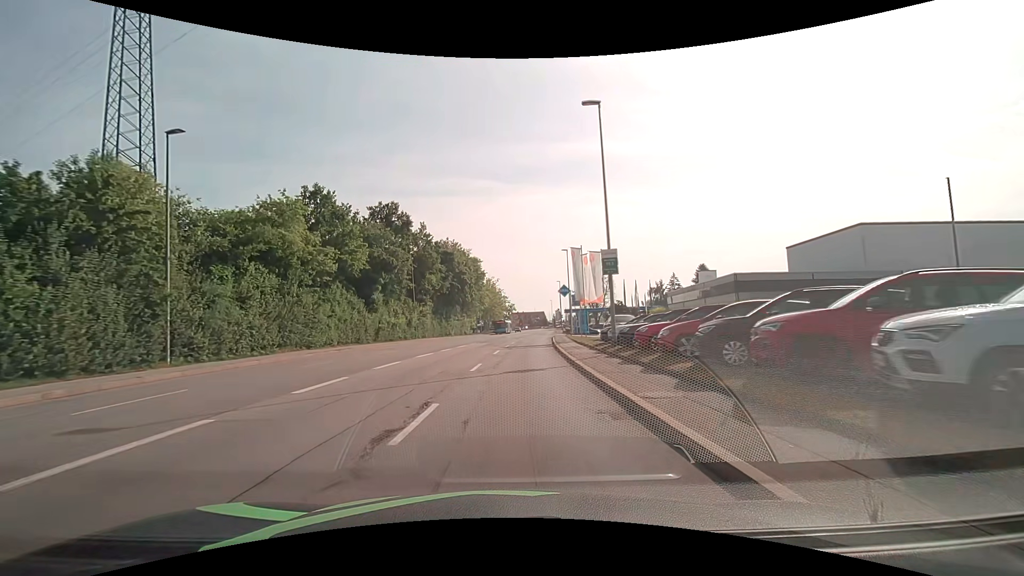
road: tertiary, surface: asphalt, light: Day
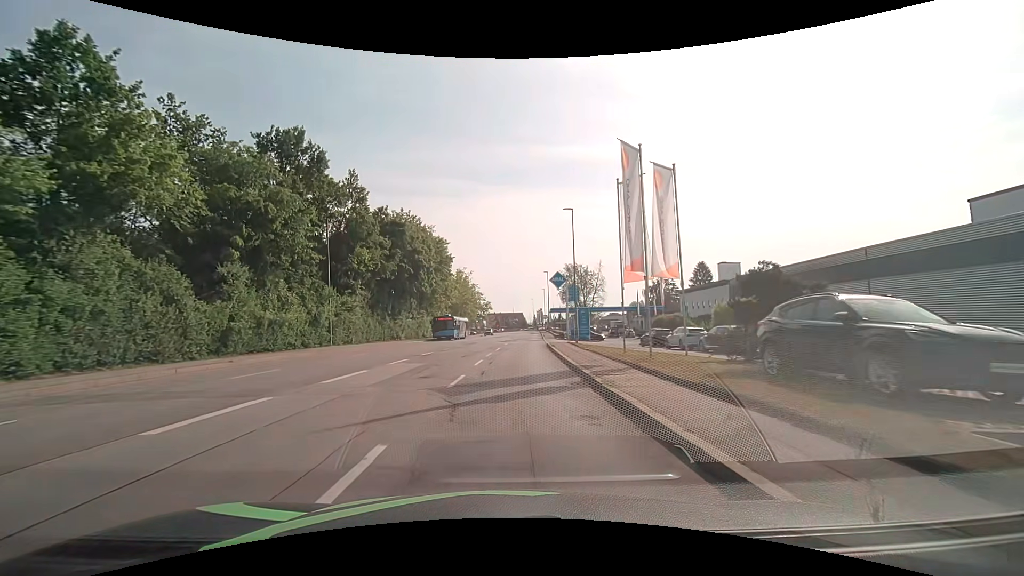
(+0.5, +22.0) m; +2°
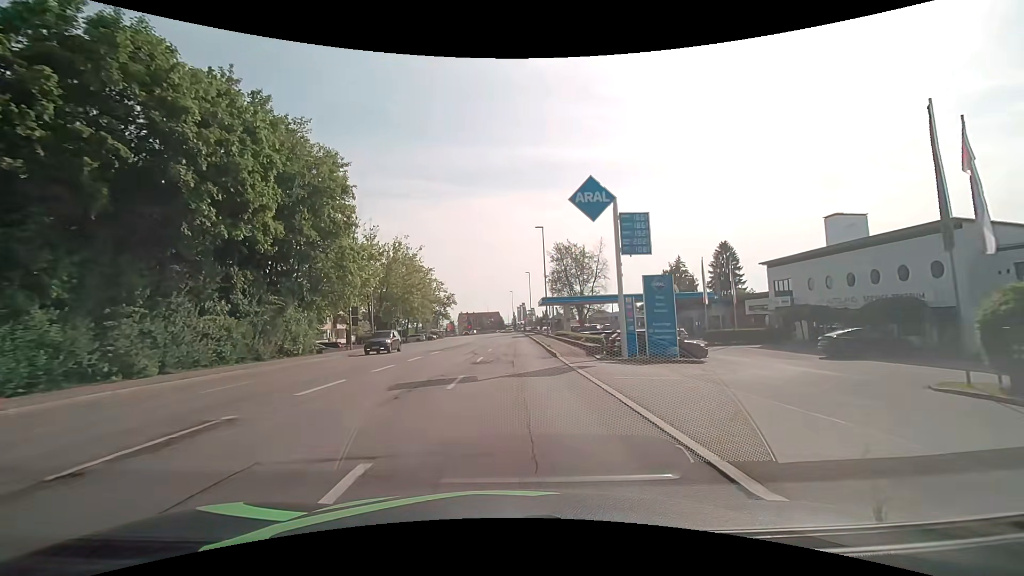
(+1.3, +37.1) m; +3°
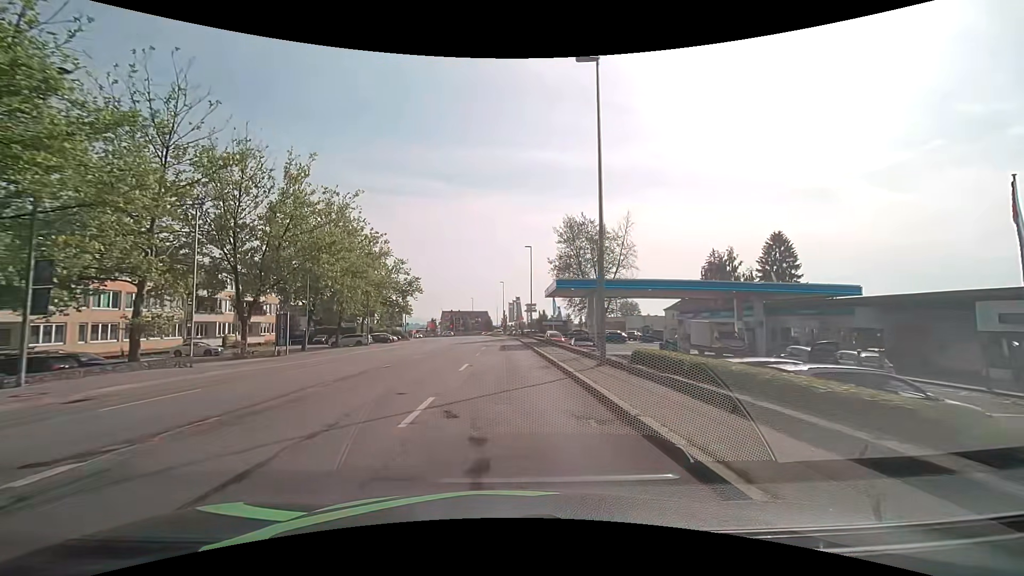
(+0.1, +29.7) m; +1°
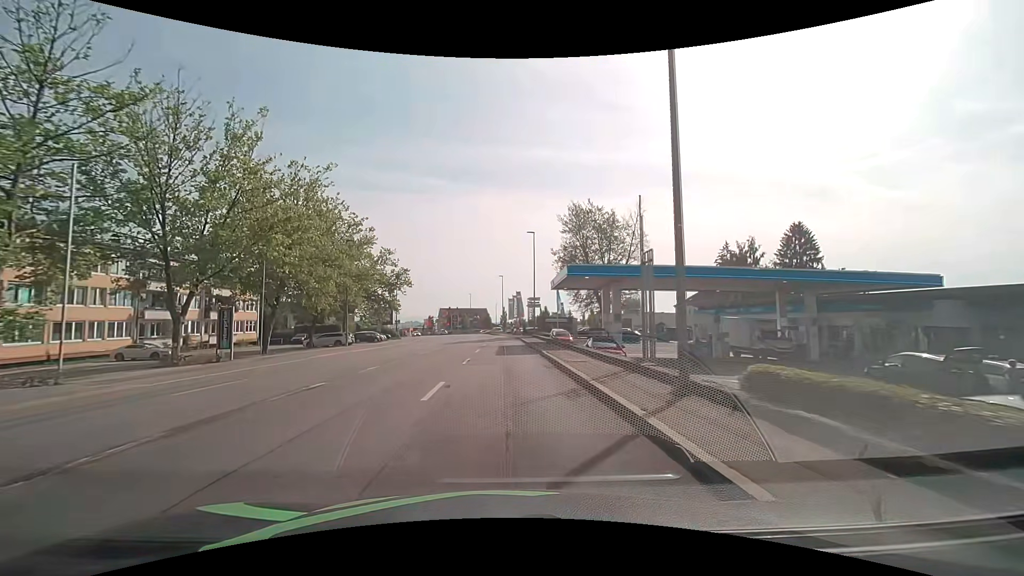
(0.0, +7.1) m; 0°
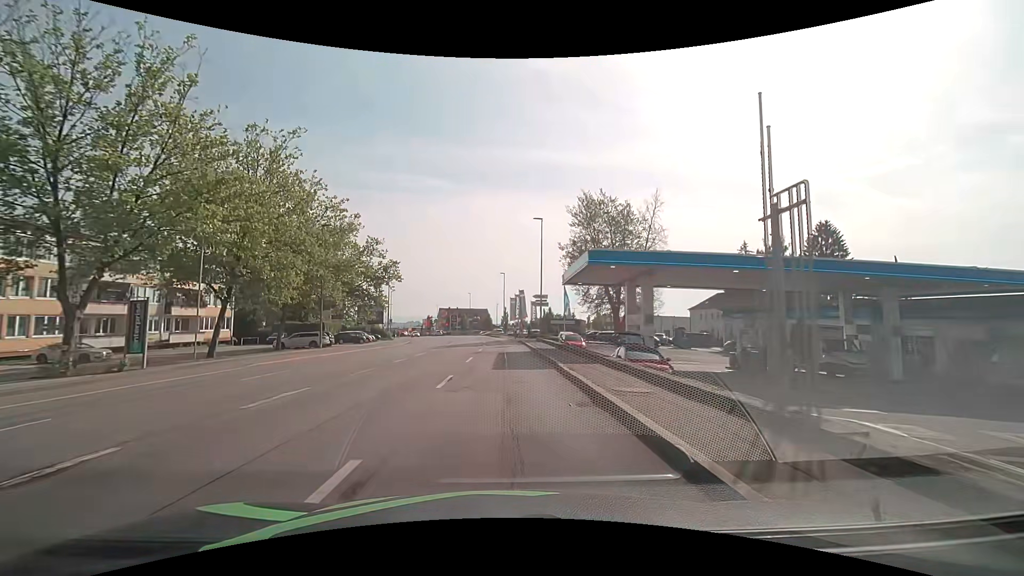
(0.0, +7.0) m; 0°
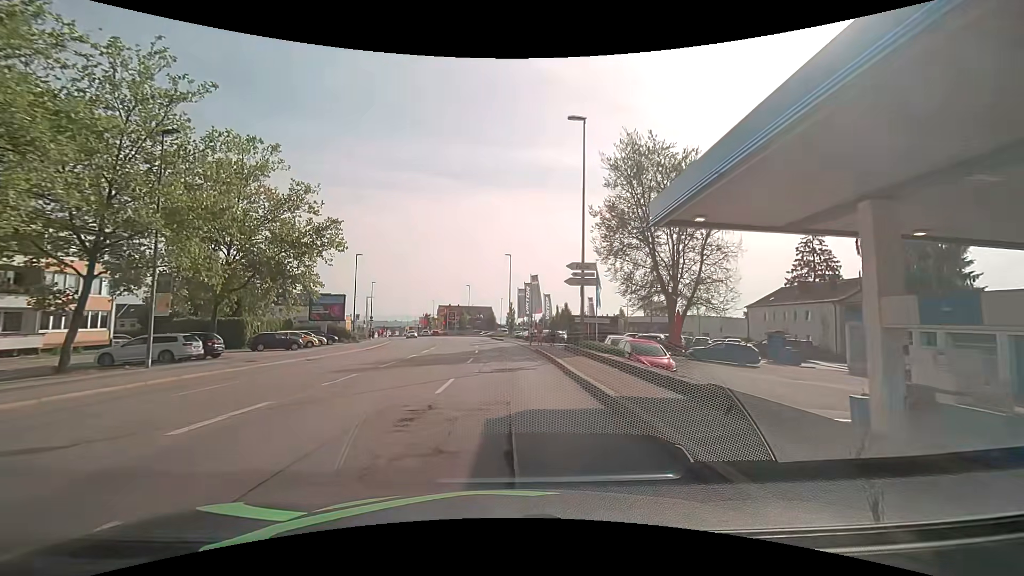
(0.0, +20.1) m; -1°
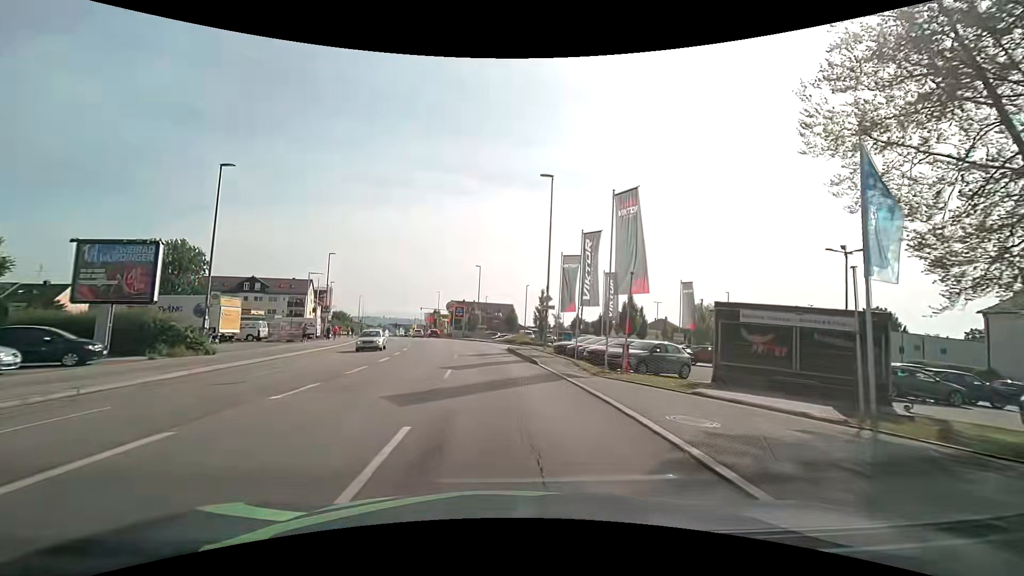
(-0.5, +32.4) m; -3°
(0, +10) (0, +20) (-1, +30) (-2, +40) (-4, +50) (-6, +60) (-8, +69) (-10, +79) (-12, +89) (-14, +99) m
